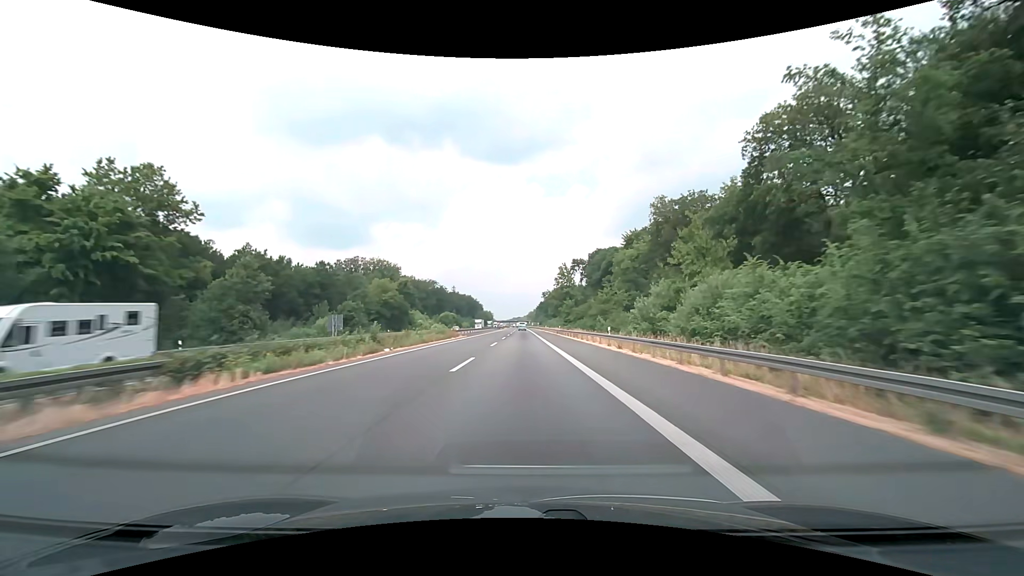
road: motorway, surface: asphalt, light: Day
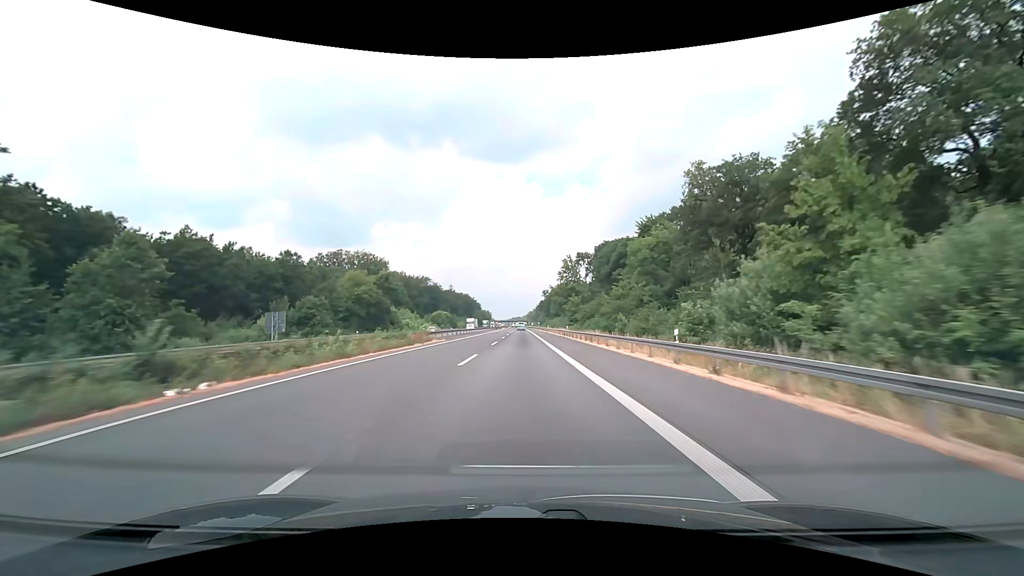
(0.0, +15.8) m; 0°
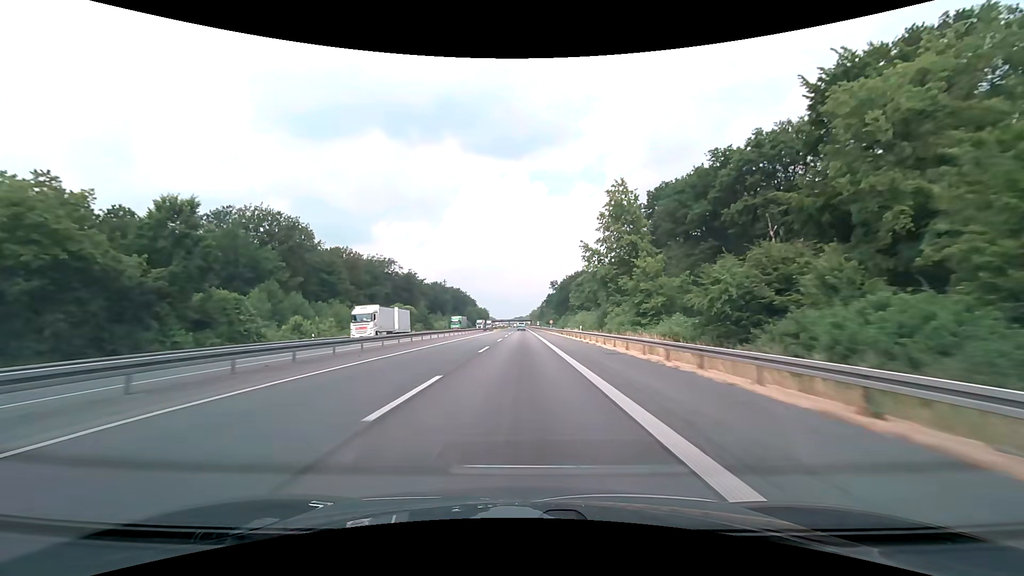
(0.0, +63.2) m; 0°
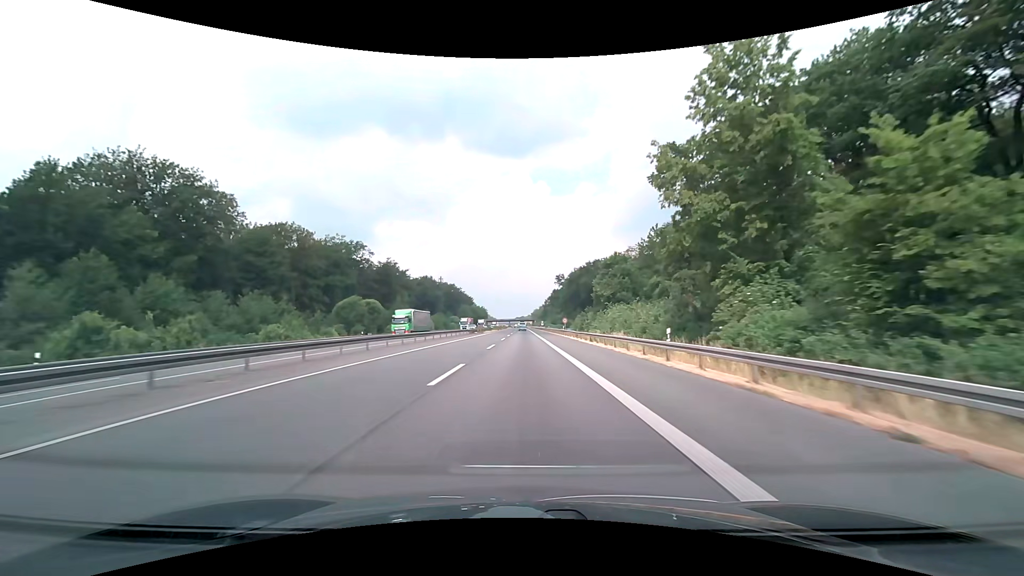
(-0.1, +31.6) m; 0°
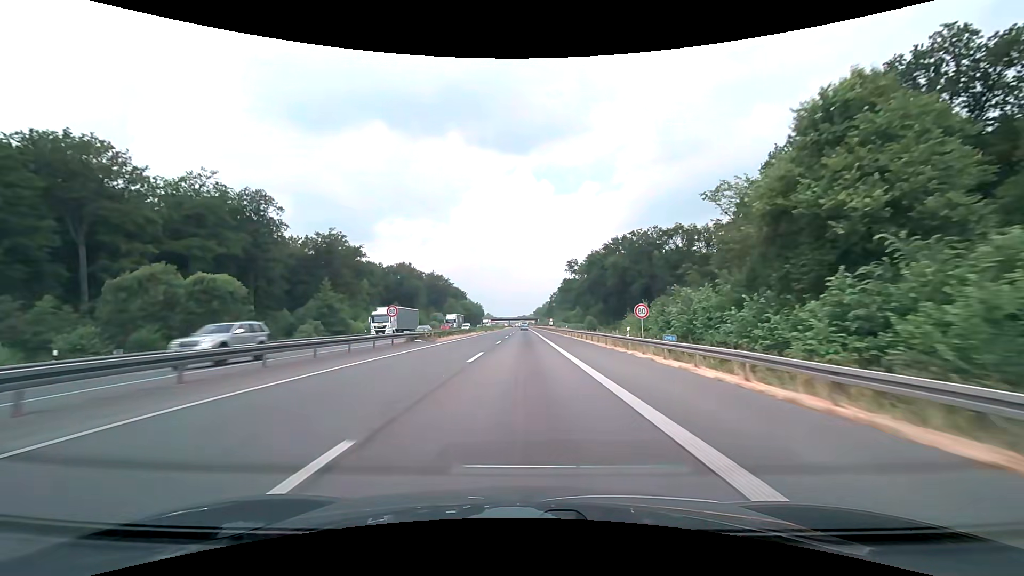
(-0.1, +47.4) m; -1°
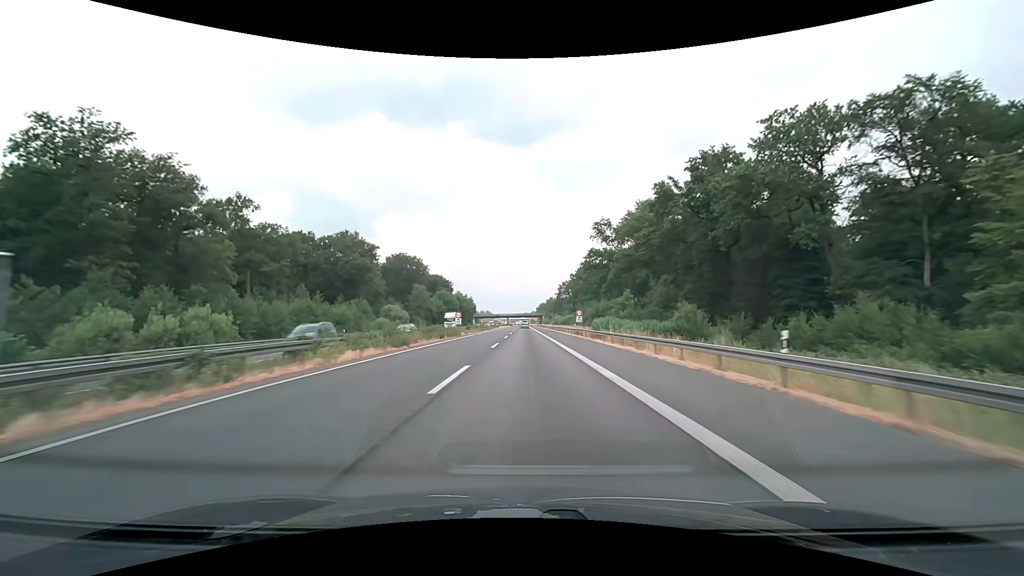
(+0.1, +61.4) m; 0°
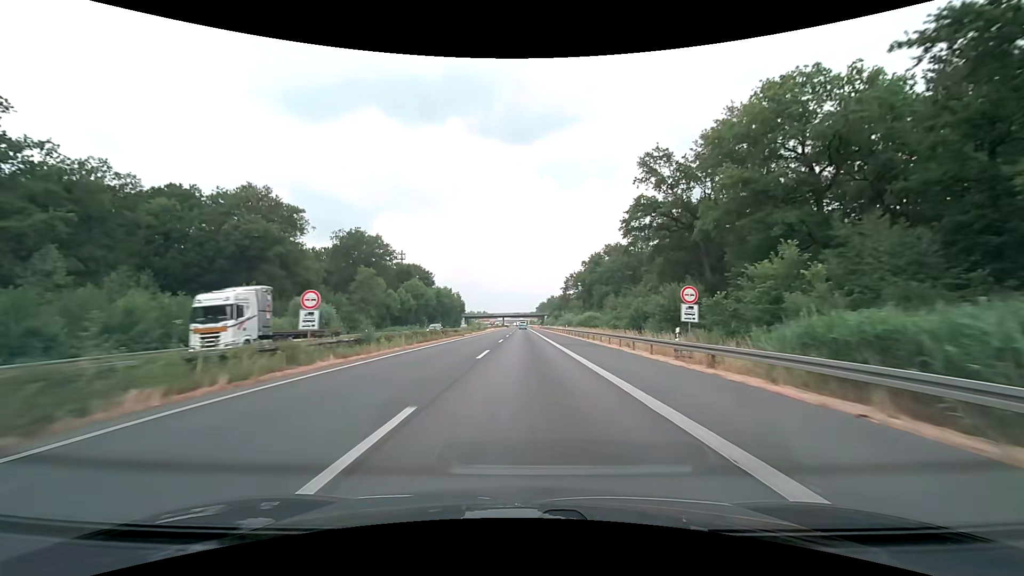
(+0.1, +43.4) m; 0°
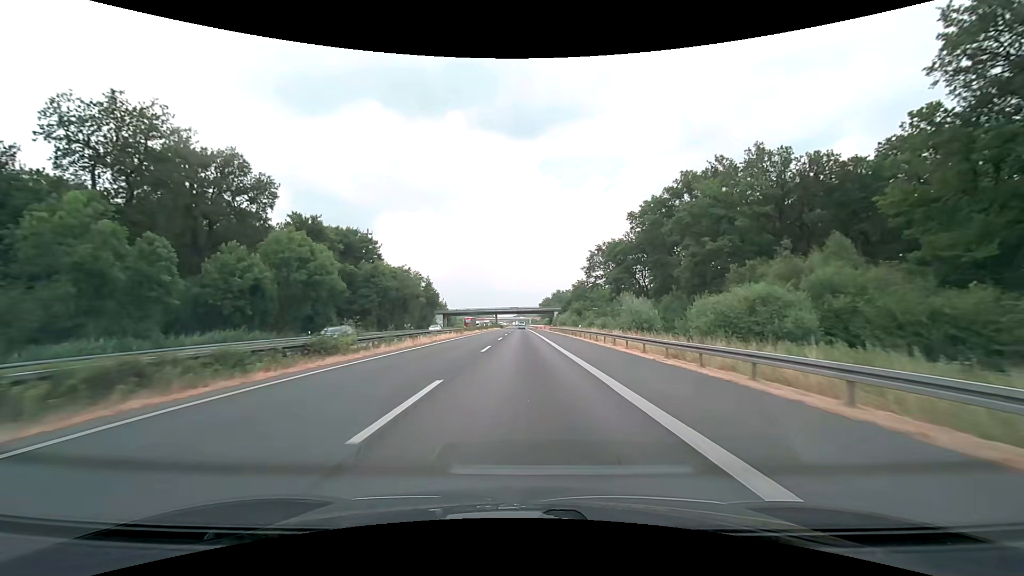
(+0.1, +67.3) m; 0°
(0, +10) (0, +20) (0, +30) (0, +40) (0, +50) (0, +60) (0, +70) (0, +80) (0, +90) (0, +100) m
